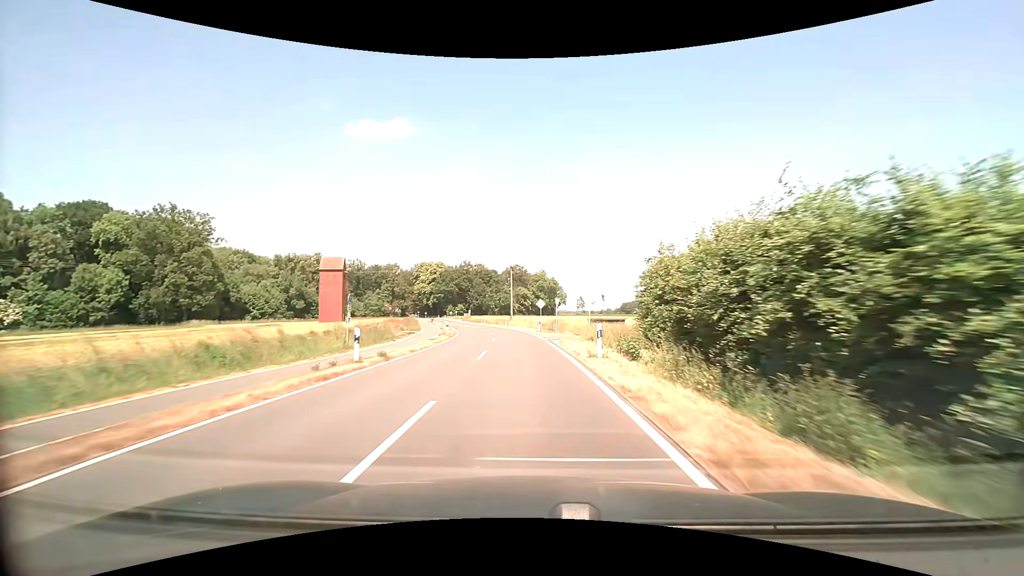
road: tertiary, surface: asphalt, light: Day
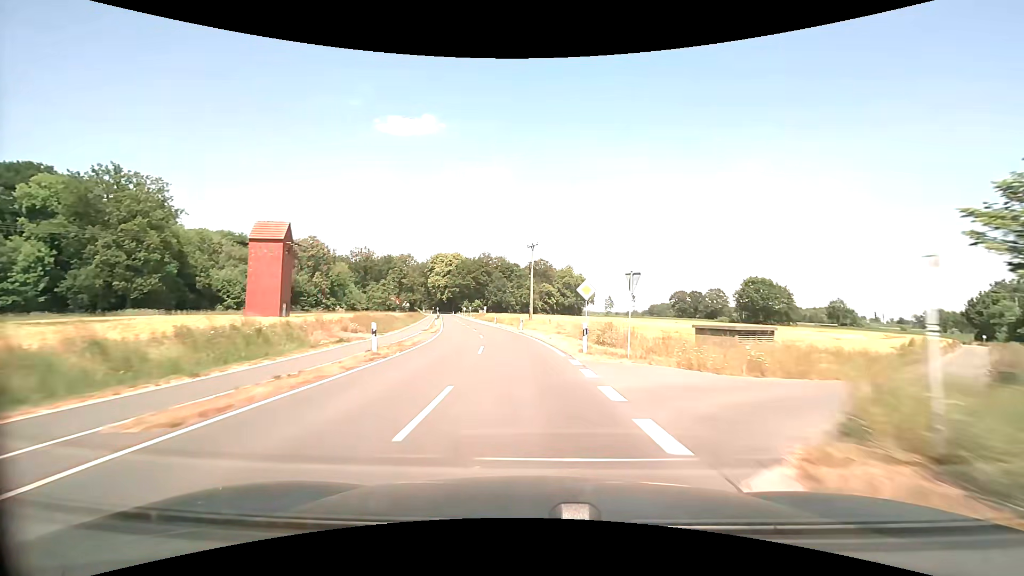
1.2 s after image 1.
(-0.5, +22.7) m; -3°
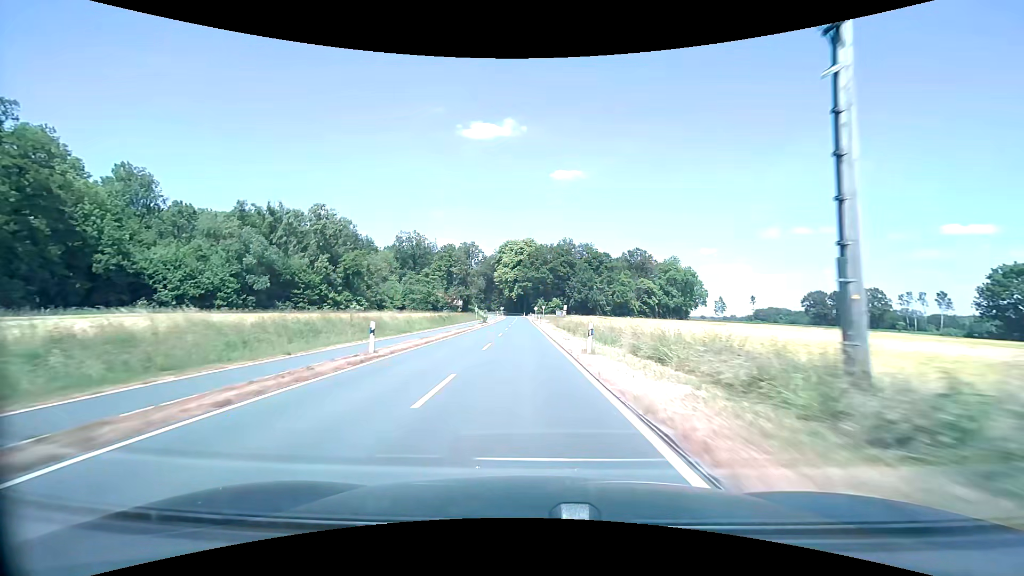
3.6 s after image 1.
(-3.8, +46.6) m; -9°
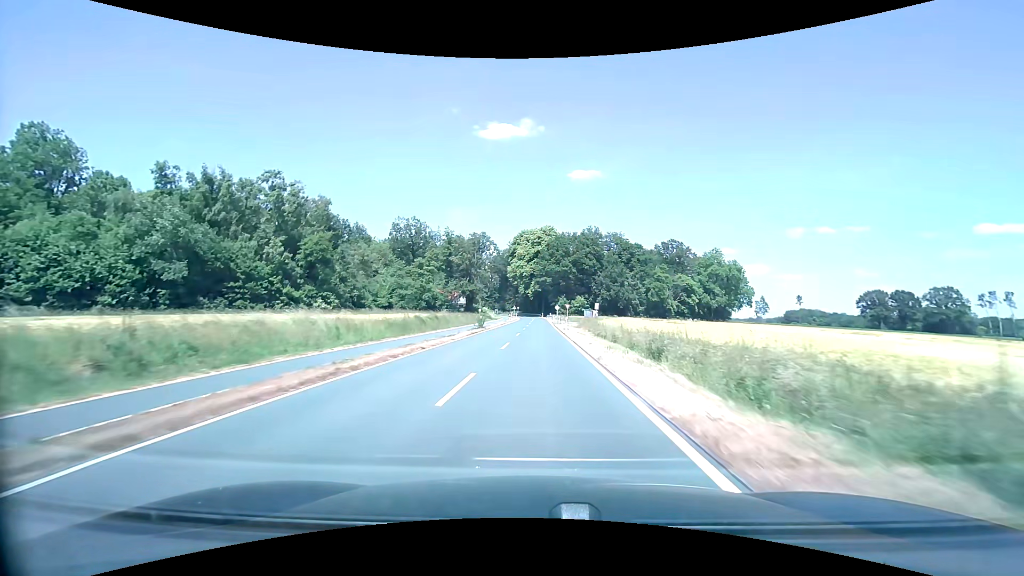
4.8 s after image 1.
(-0.5, +24.0) m; -2°
